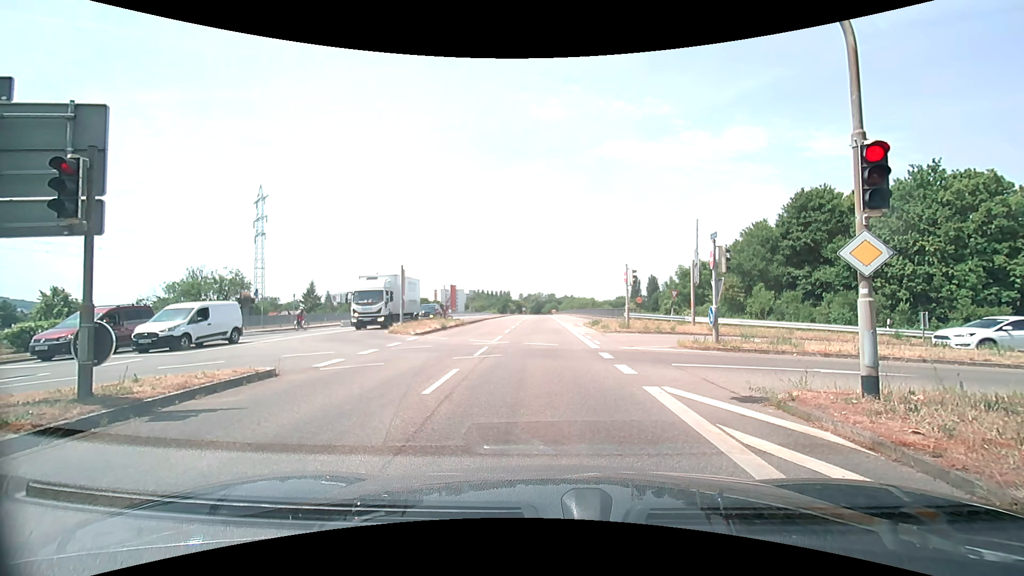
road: secondary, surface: asphalt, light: Day
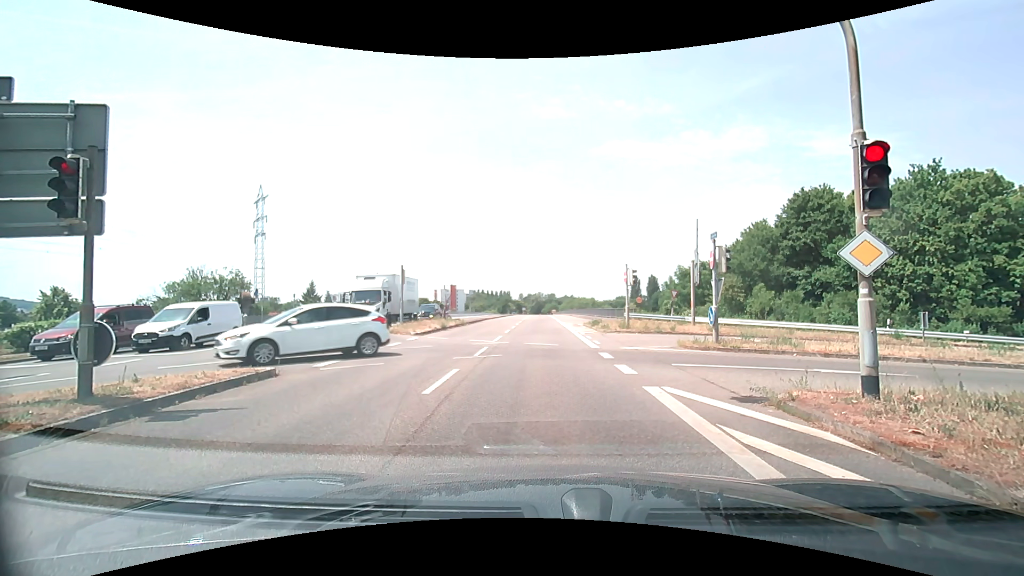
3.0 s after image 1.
(0.0, 0.0) m; 0°
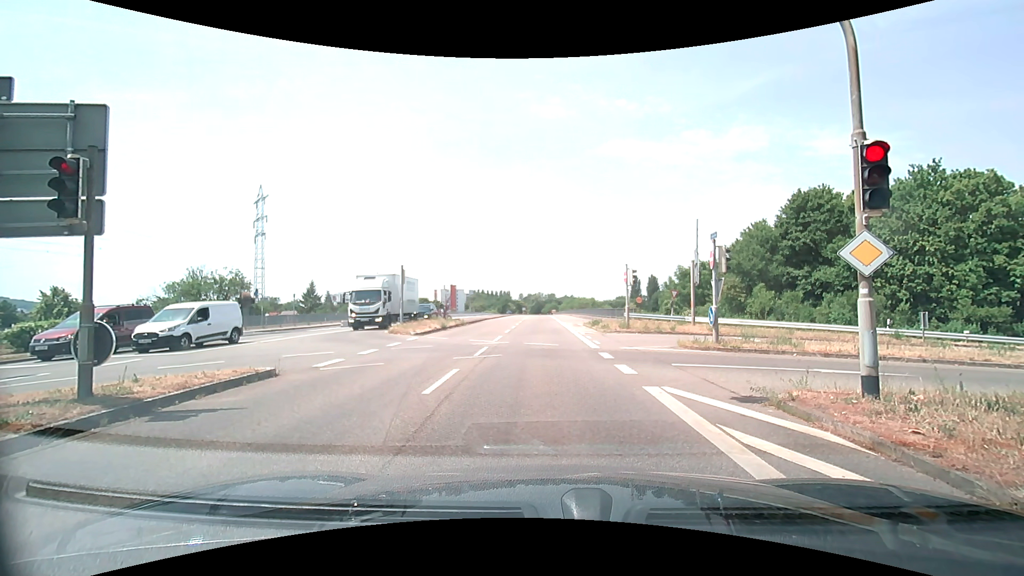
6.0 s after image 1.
(0.0, 0.0) m; 0°
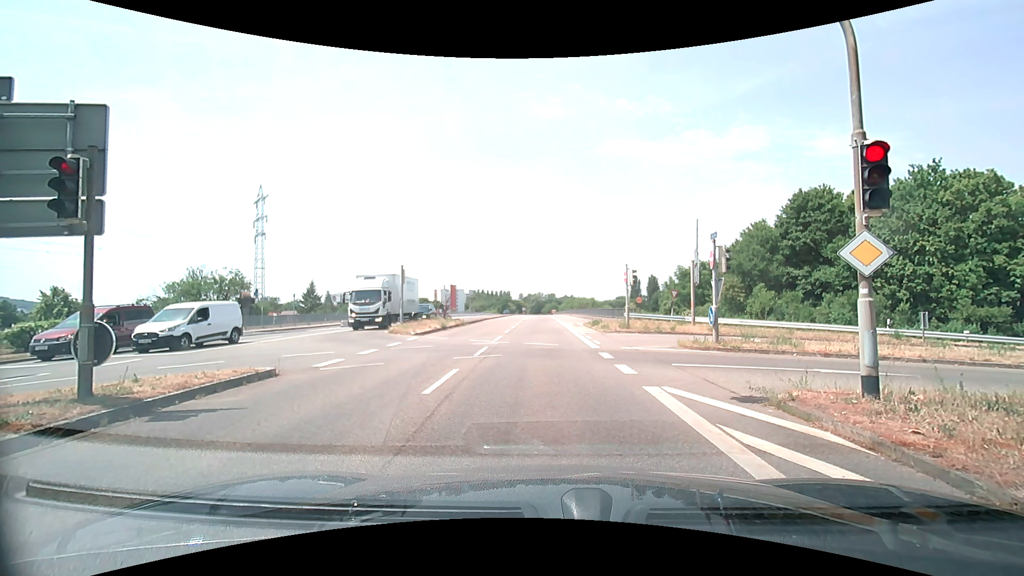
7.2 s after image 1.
(0.0, 0.0) m; 0°
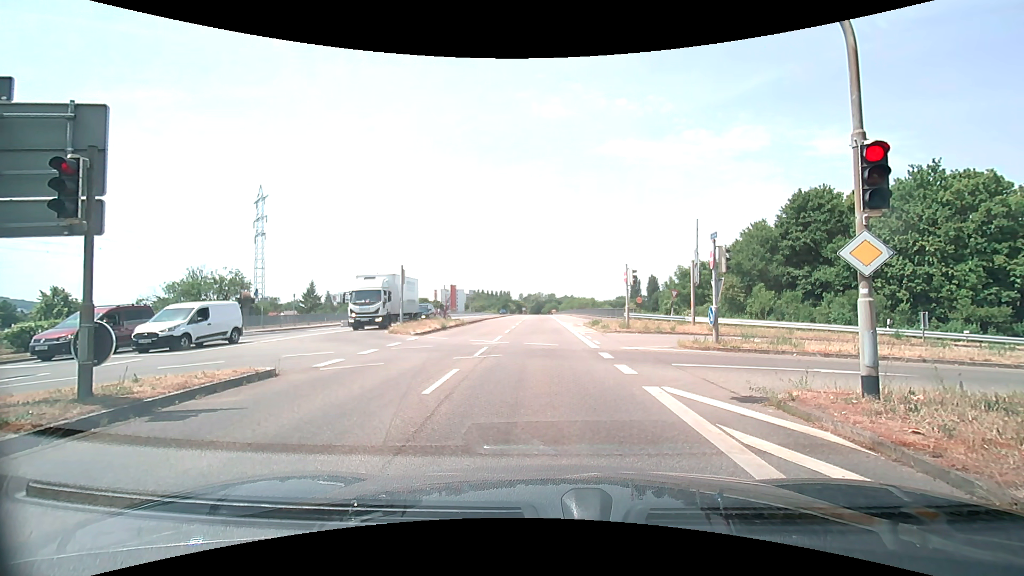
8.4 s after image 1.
(0.0, 0.0) m; 0°
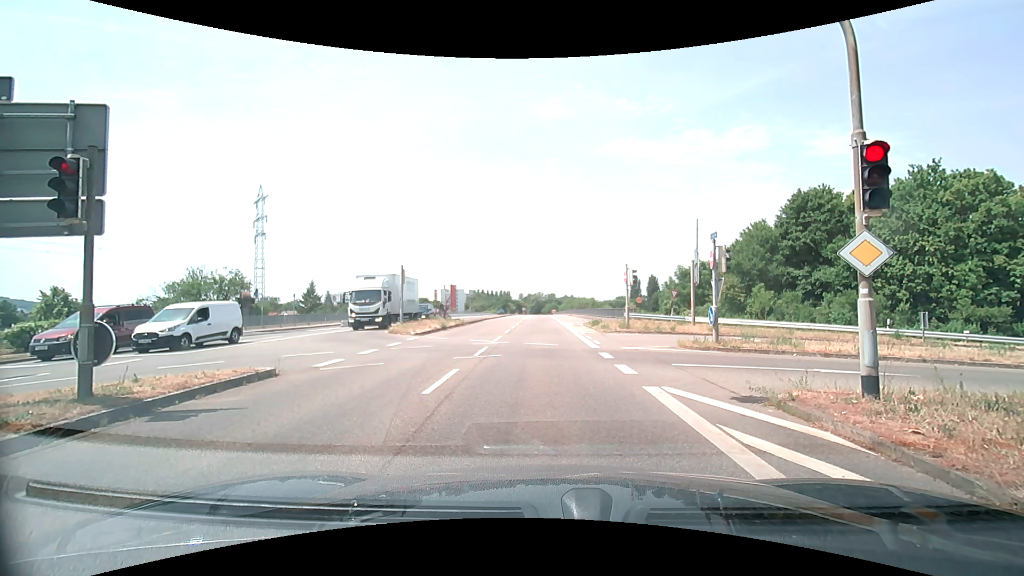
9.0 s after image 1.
(0.0, 0.0) m; 0°
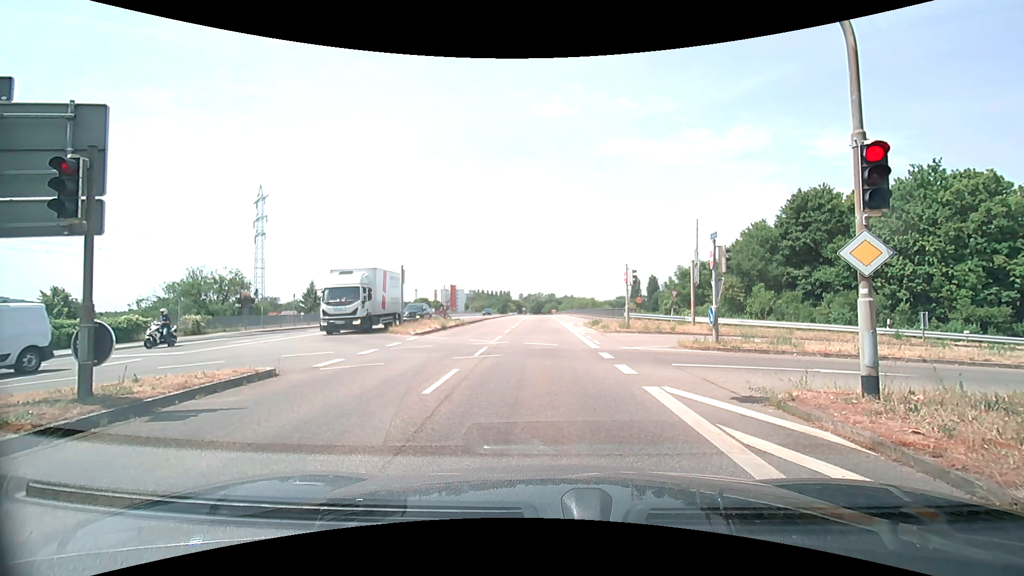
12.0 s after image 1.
(0.0, 0.0) m; 0°
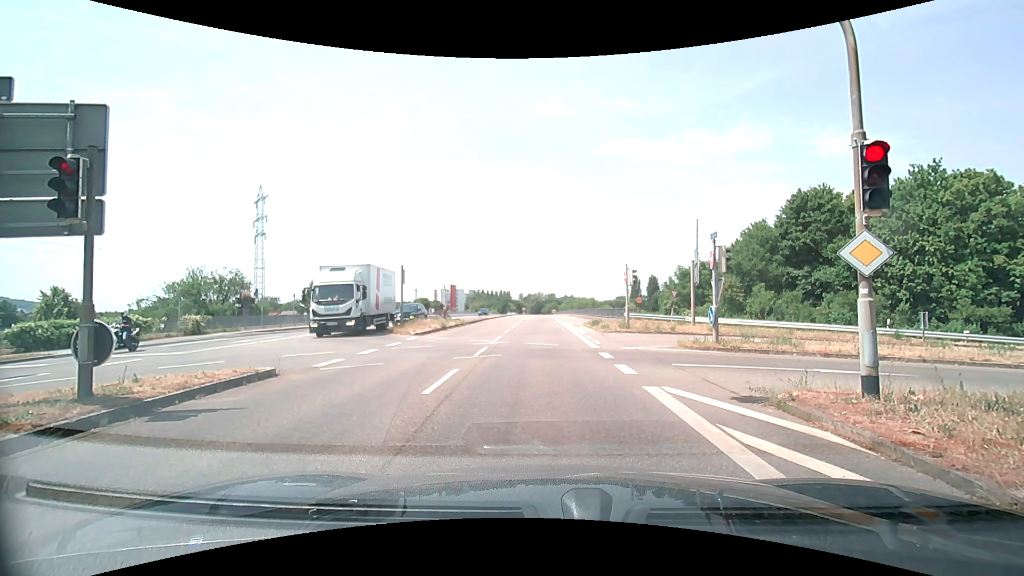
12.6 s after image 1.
(0.0, 0.0) m; 0°
(0, +10) (0, +20) (0, +30) (0, +40) (0, +50) (0, +60) (0, +70) (0, +80) (0, +90) (-1, +100) m
